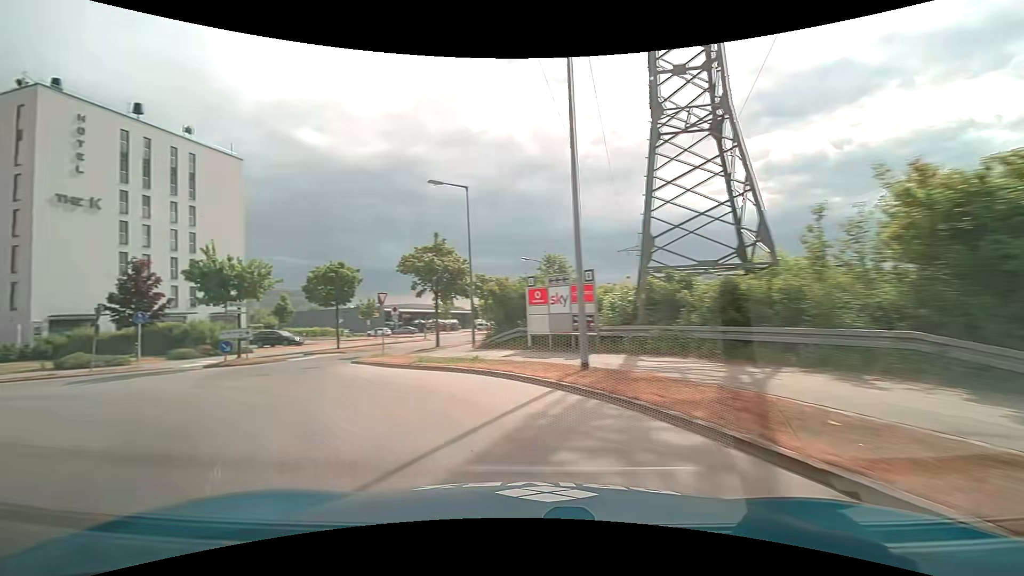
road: tertiary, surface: asphalt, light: Day
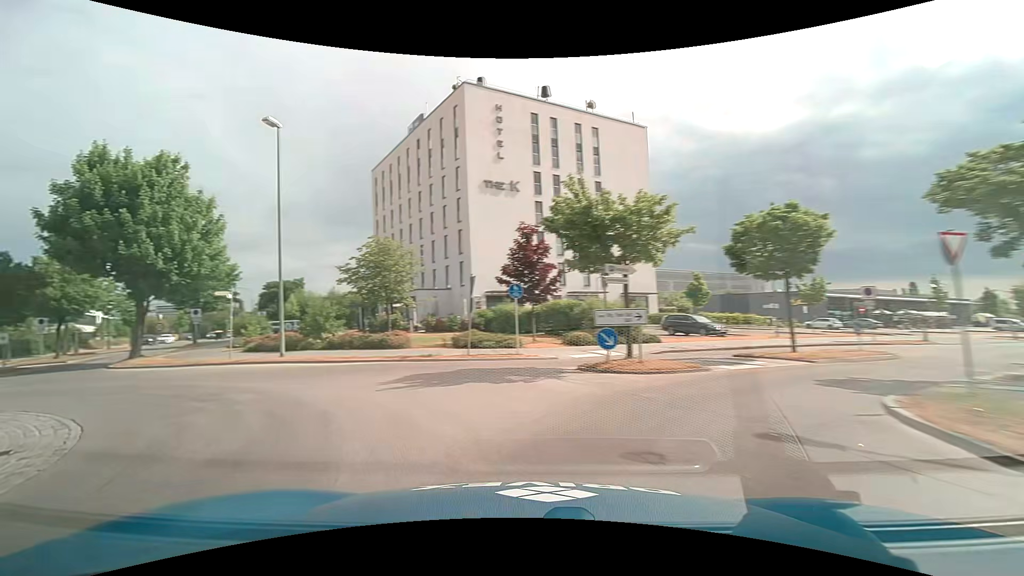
(-4.7, +11.7) m; -44°
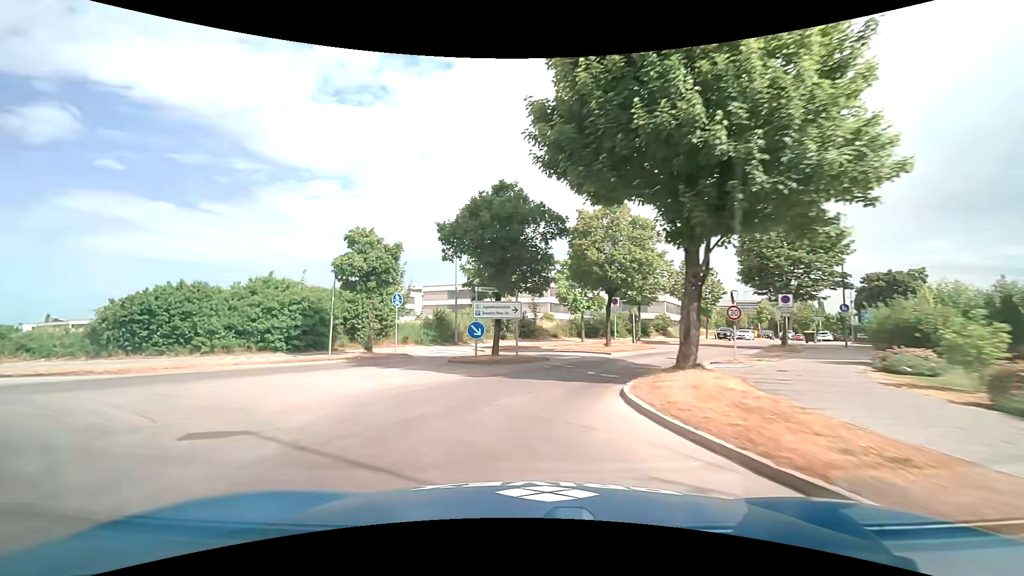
(-11.8, +17.7) m; -62°
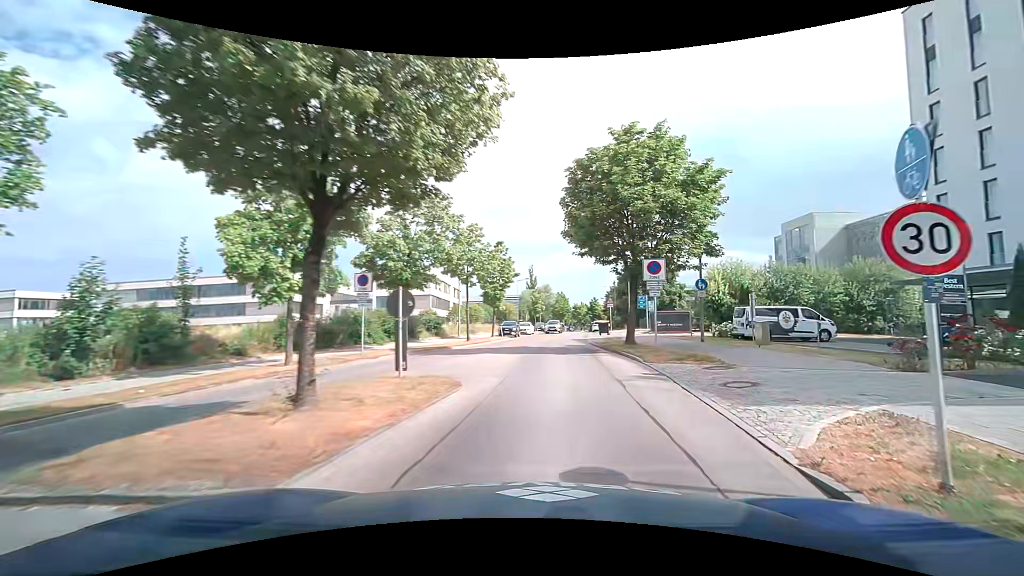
(+2.5, +17.5) m; +28°
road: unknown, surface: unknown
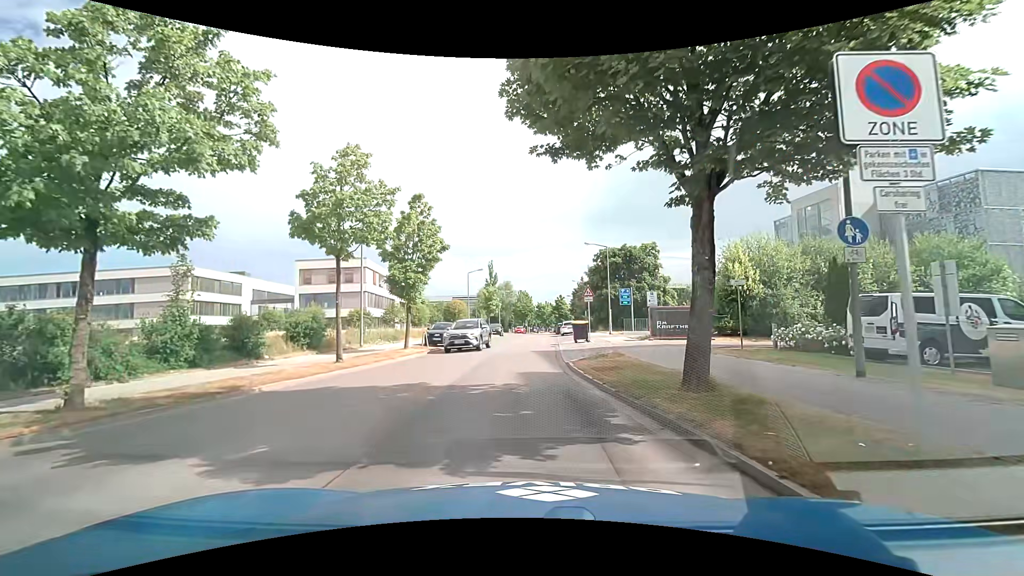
(+0.9, +15.1) m; +3°
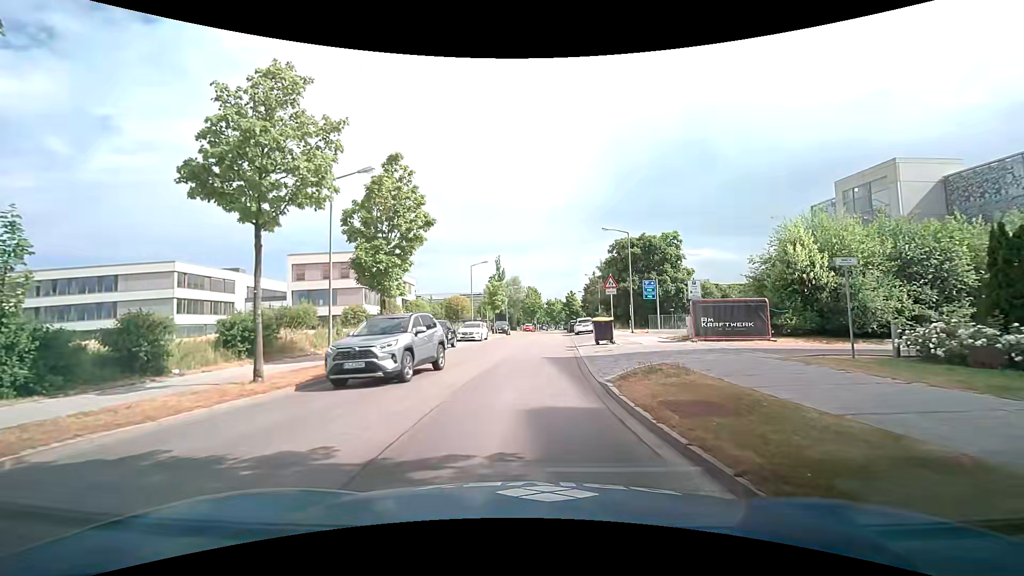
(-0.1, +5.9) m; -2°
